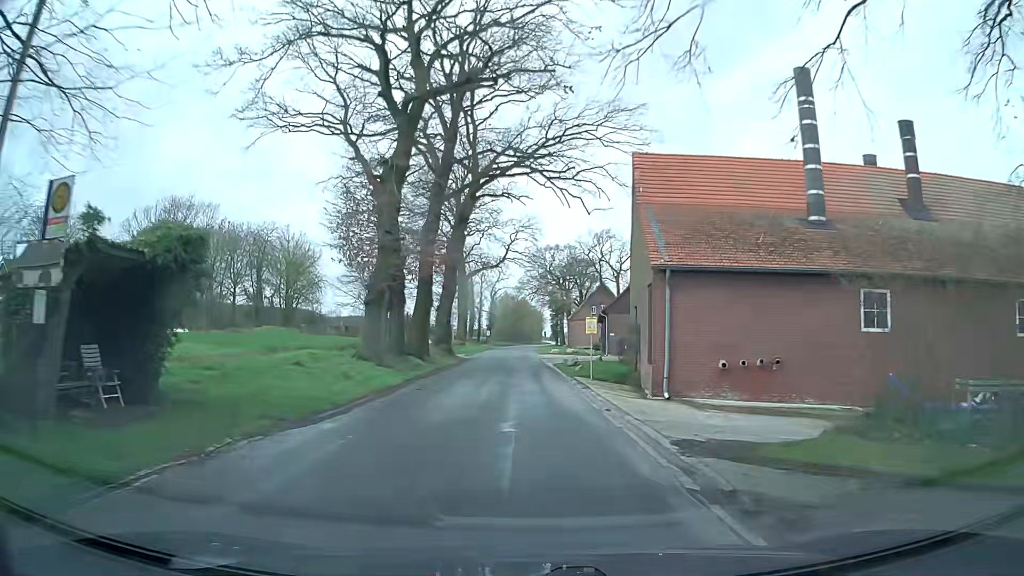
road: unclassified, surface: asphalt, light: Day
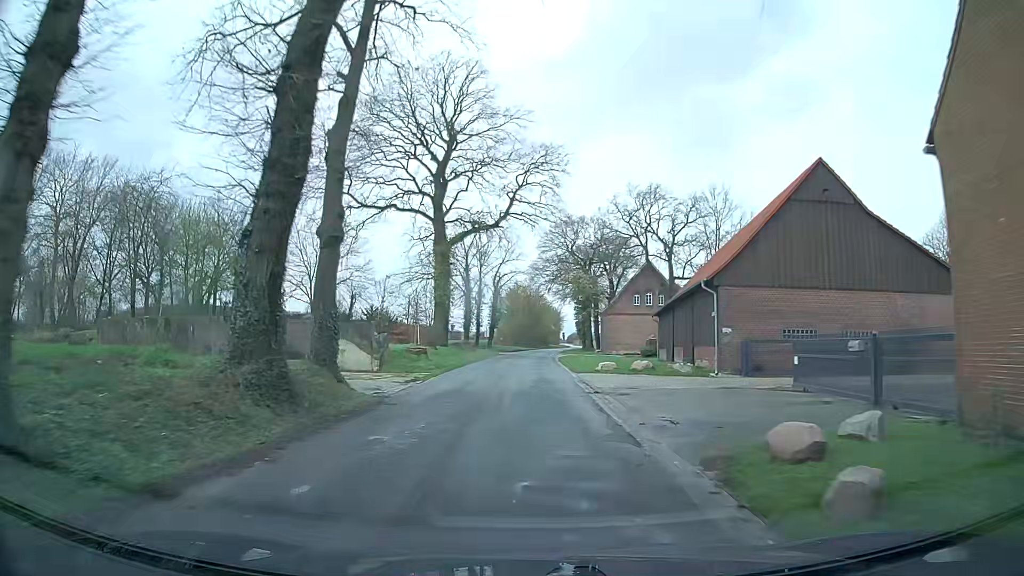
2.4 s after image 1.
(-0.6, +29.9) m; -2°
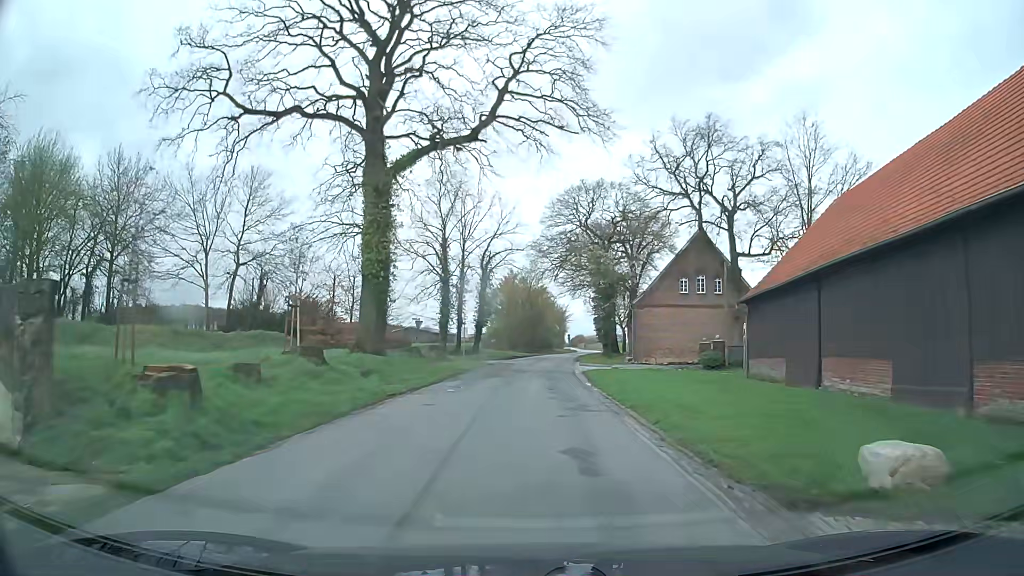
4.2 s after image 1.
(0.0, +22.5) m; 0°
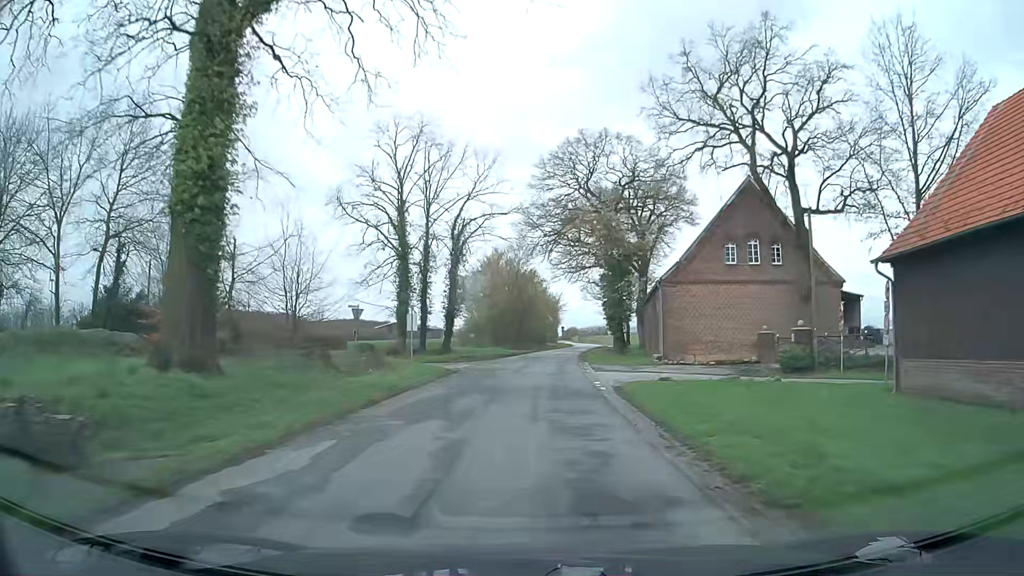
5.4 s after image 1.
(+0.2, +15.0) m; +1°
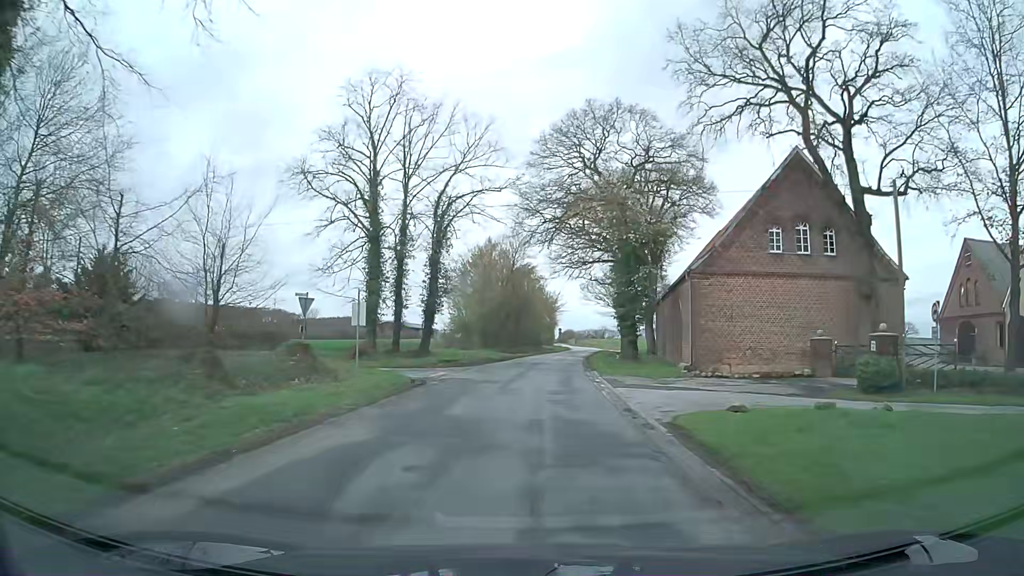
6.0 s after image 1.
(0.0, +7.5) m; +1°
